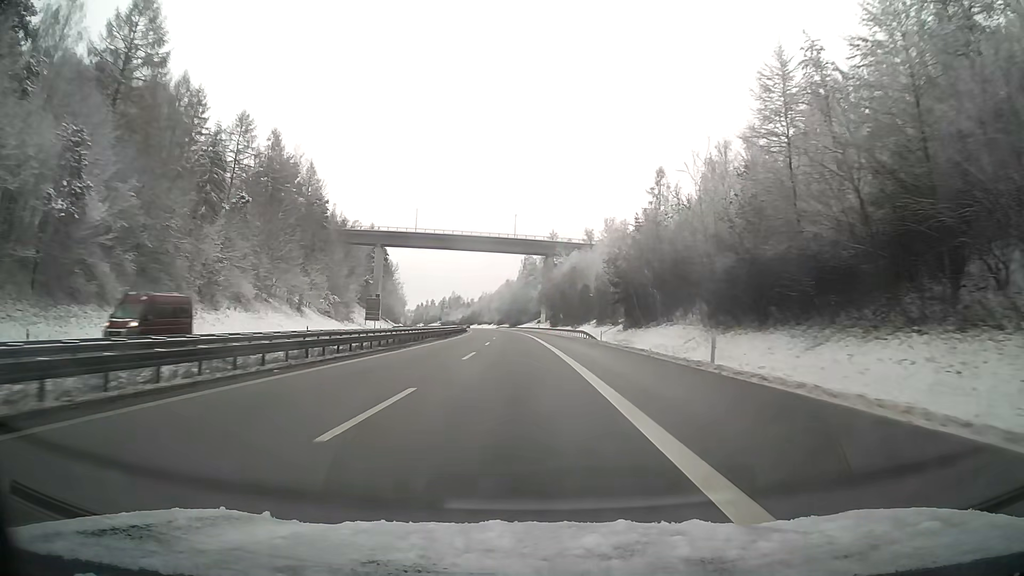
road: motorway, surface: asphalt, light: Day
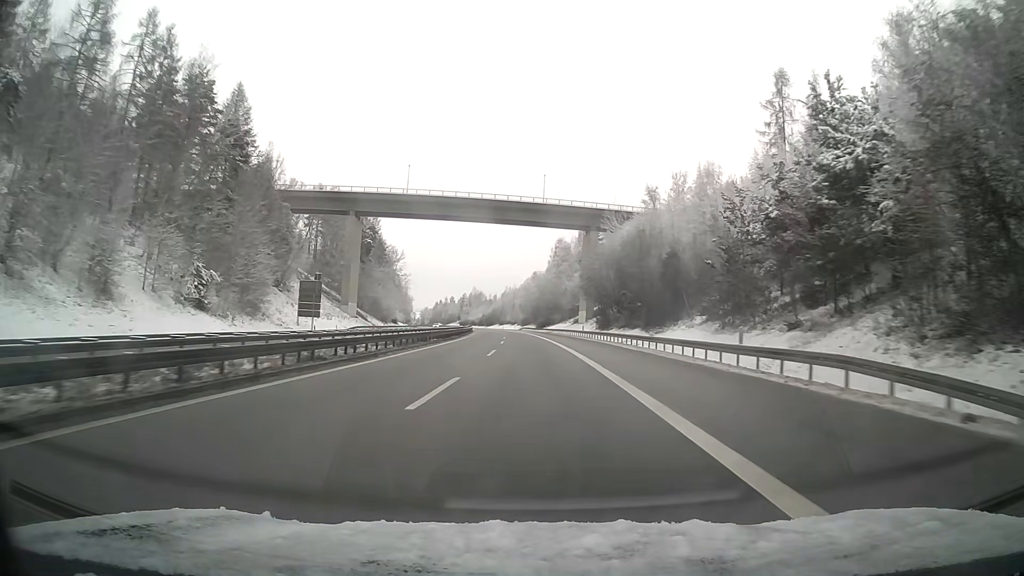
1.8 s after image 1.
(-1.1, +51.1) m; -2°
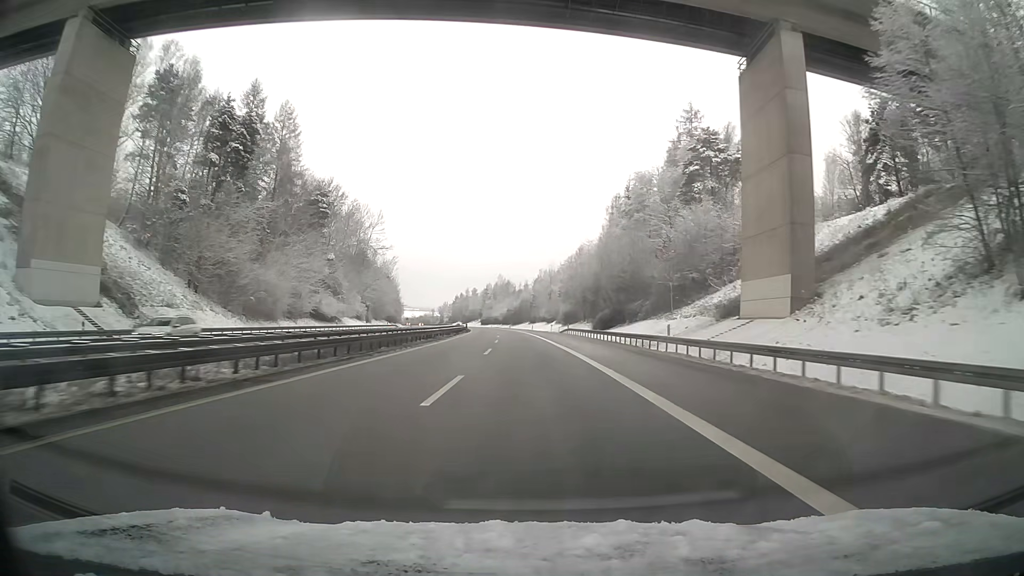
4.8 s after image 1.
(-2.4, +89.9) m; -3°
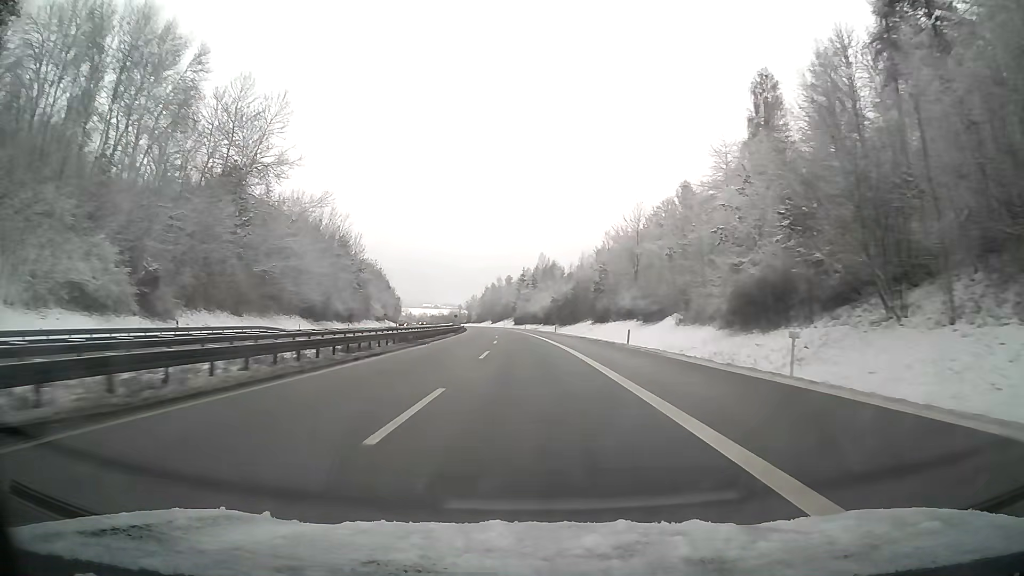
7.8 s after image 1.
(-3.2, +93.2) m; -4°
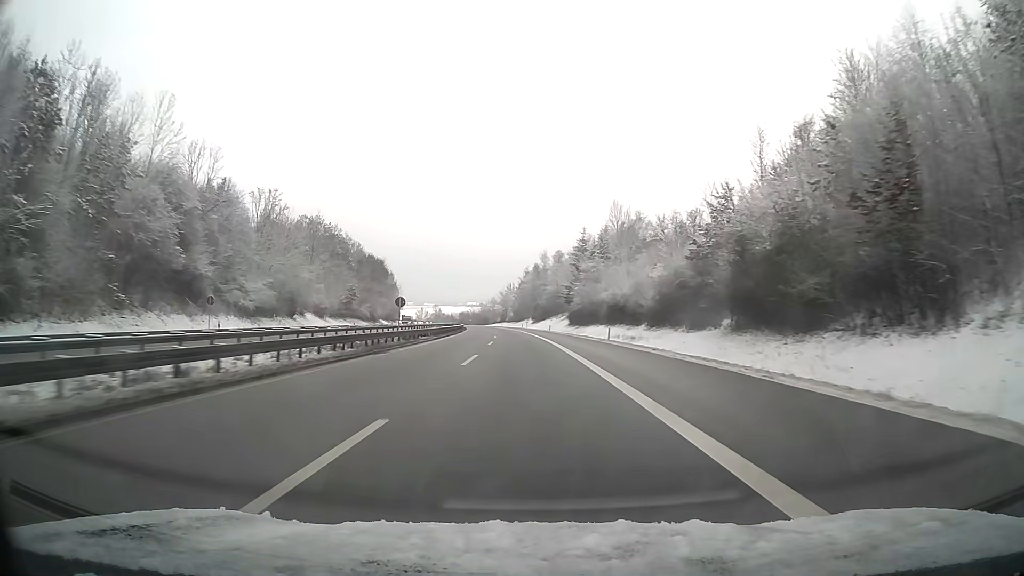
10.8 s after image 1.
(-3.5, +94.4) m; -4°
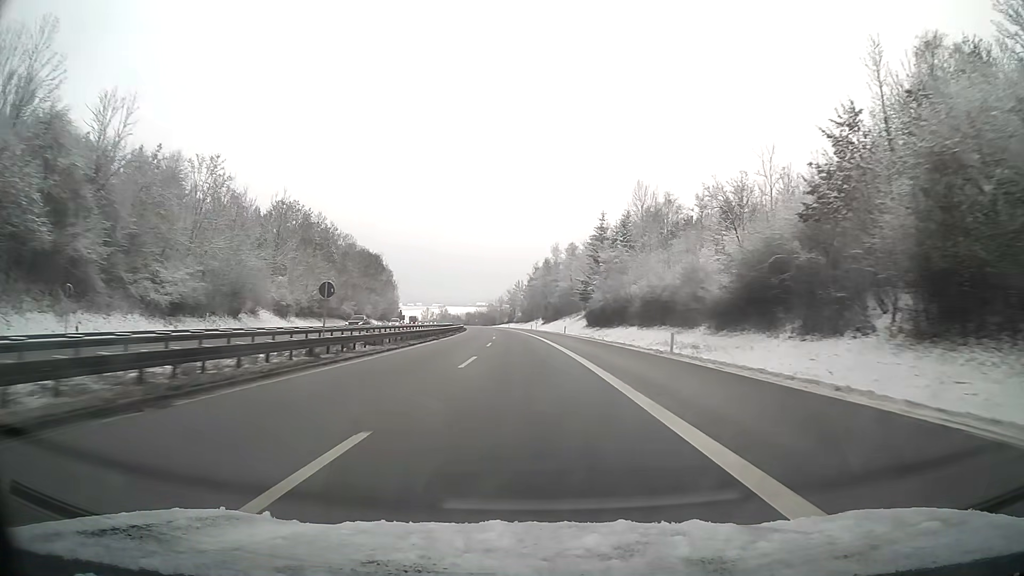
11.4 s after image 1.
(-0.1, +19.0) m; -1°
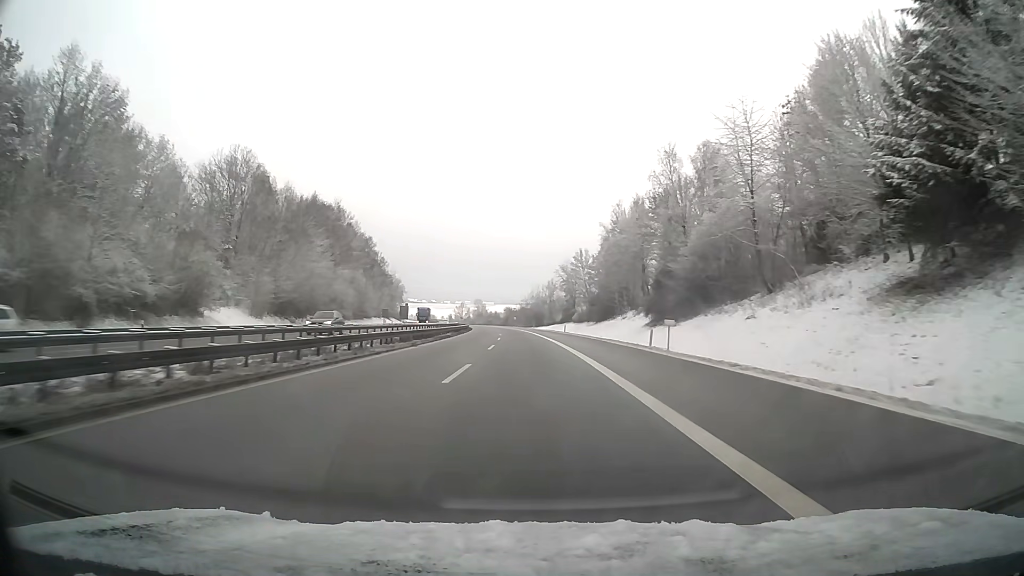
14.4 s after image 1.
(-3.7, +95.0) m; -4°
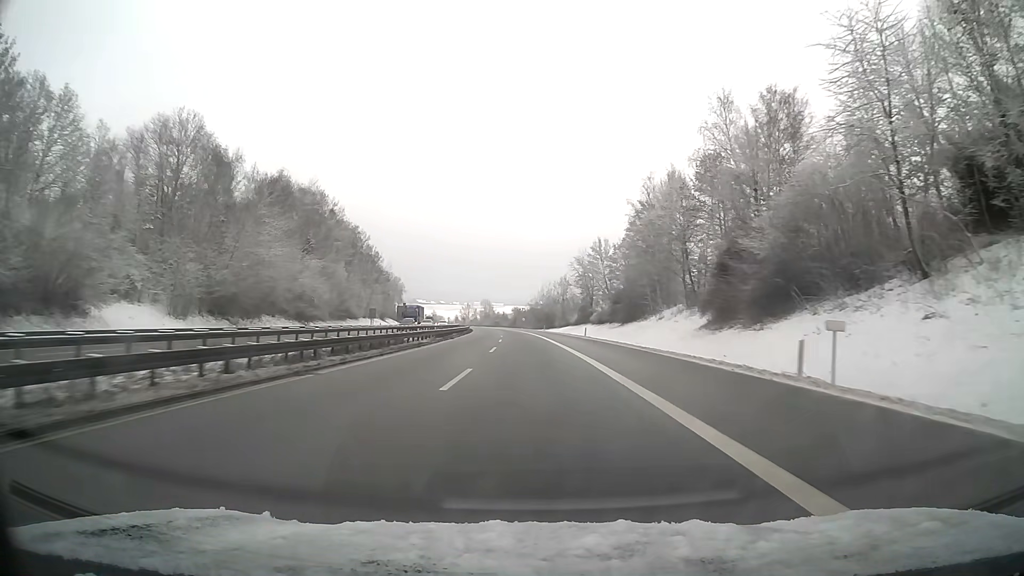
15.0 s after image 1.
(-0.1, +19.0) m; -1°
